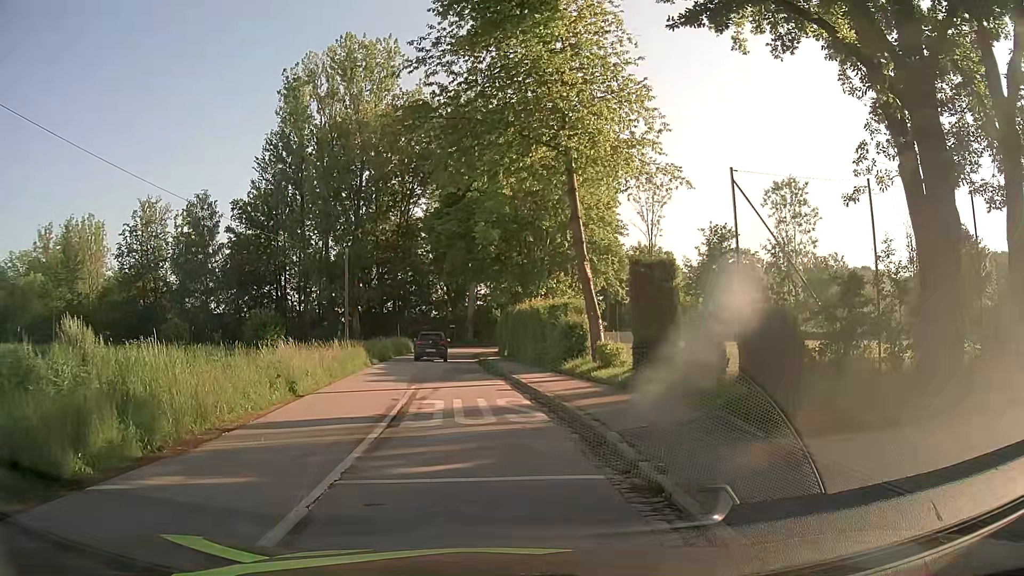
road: residential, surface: asphalt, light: Day
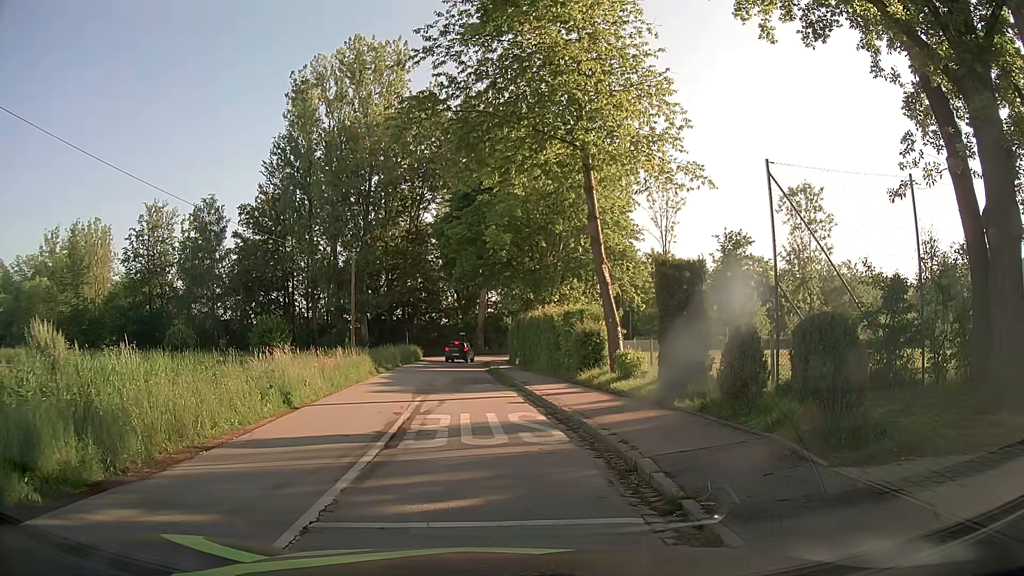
(0.0, +1.2) m; 0°
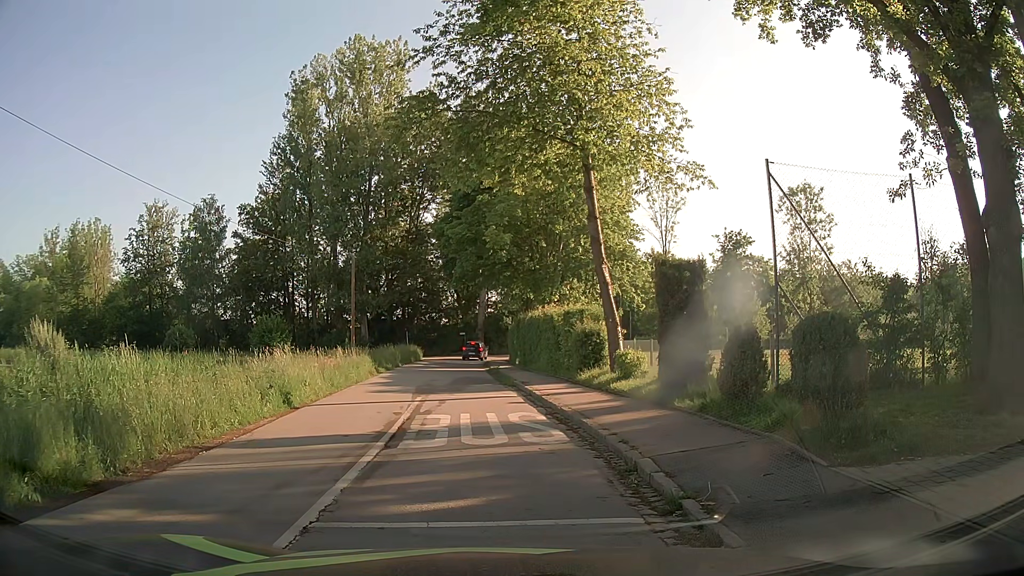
(0.0, 0.0) m; 0°
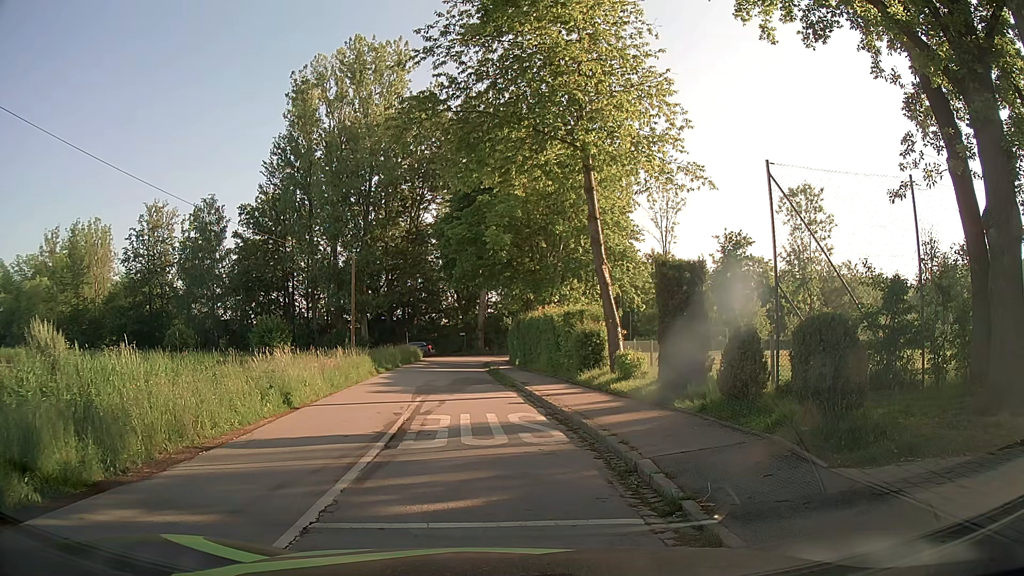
(0.0, 0.0) m; 0°
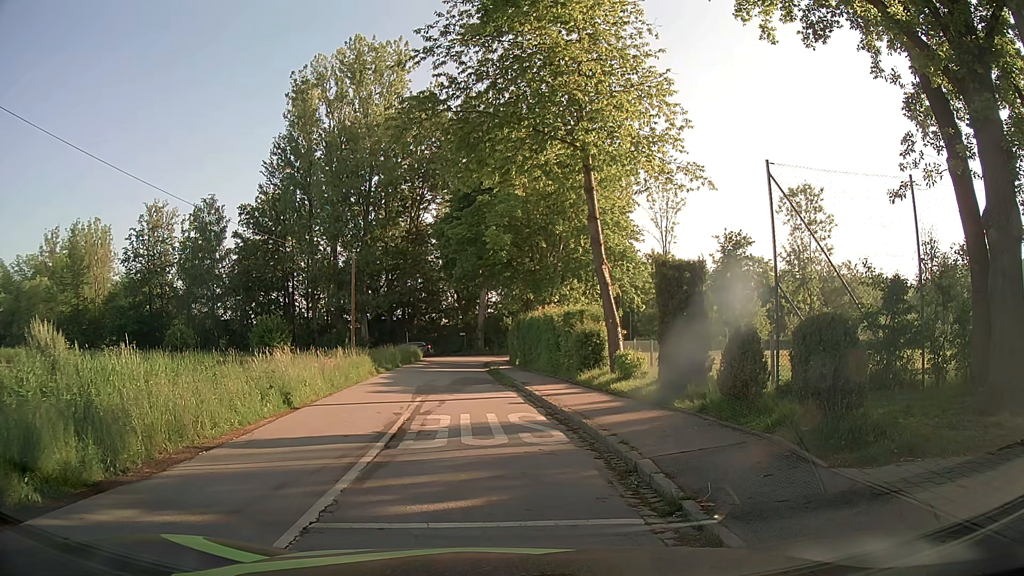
(0.0, 0.0) m; 0°
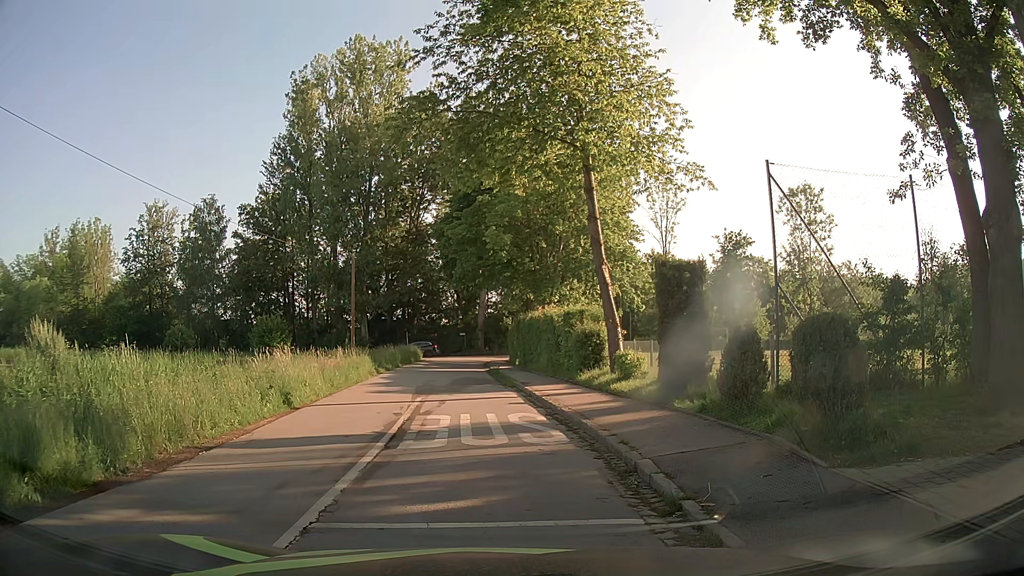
(0.0, 0.0) m; 0°
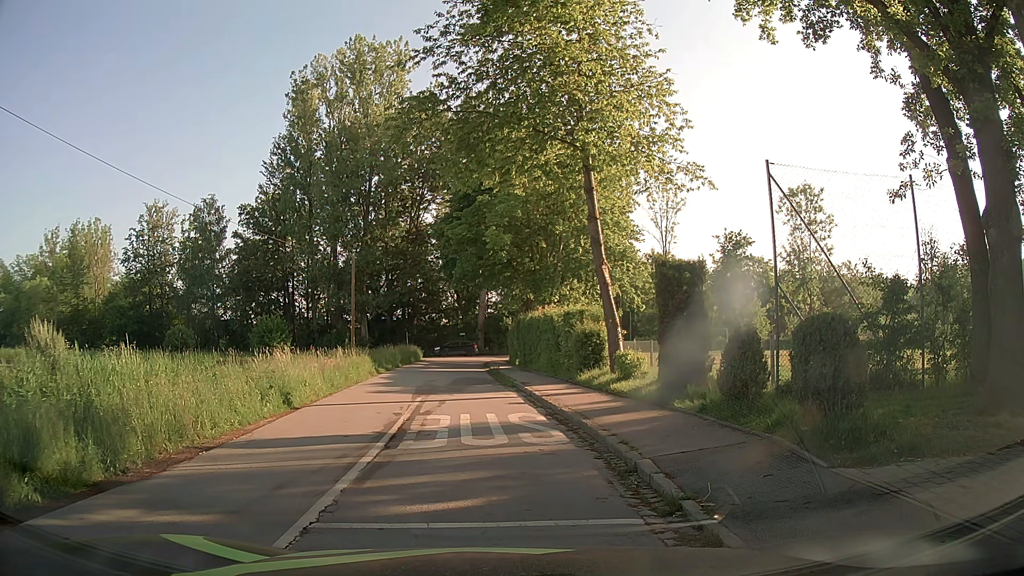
(0.0, 0.0) m; 0°
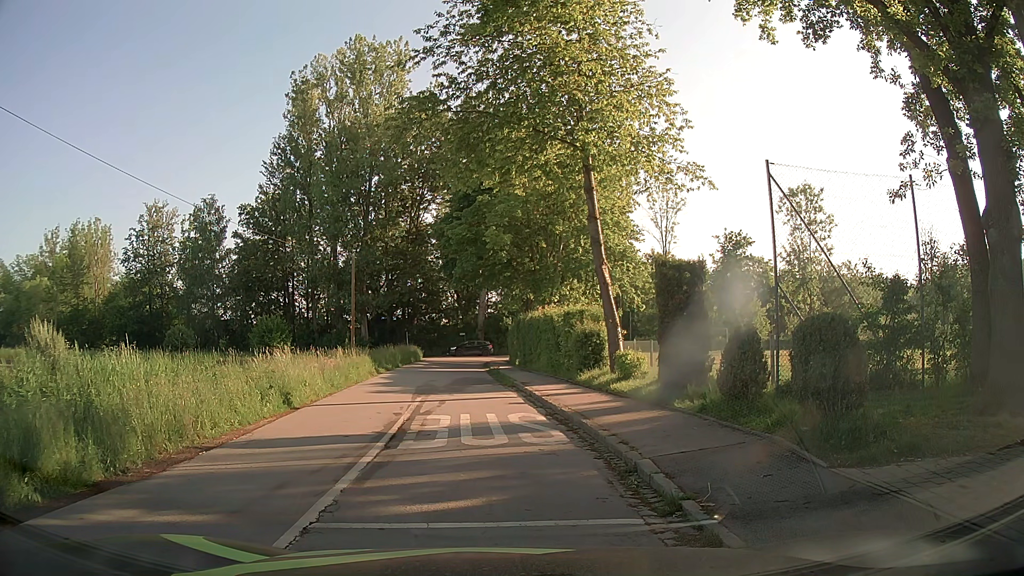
(0.0, 0.0) m; 0°
